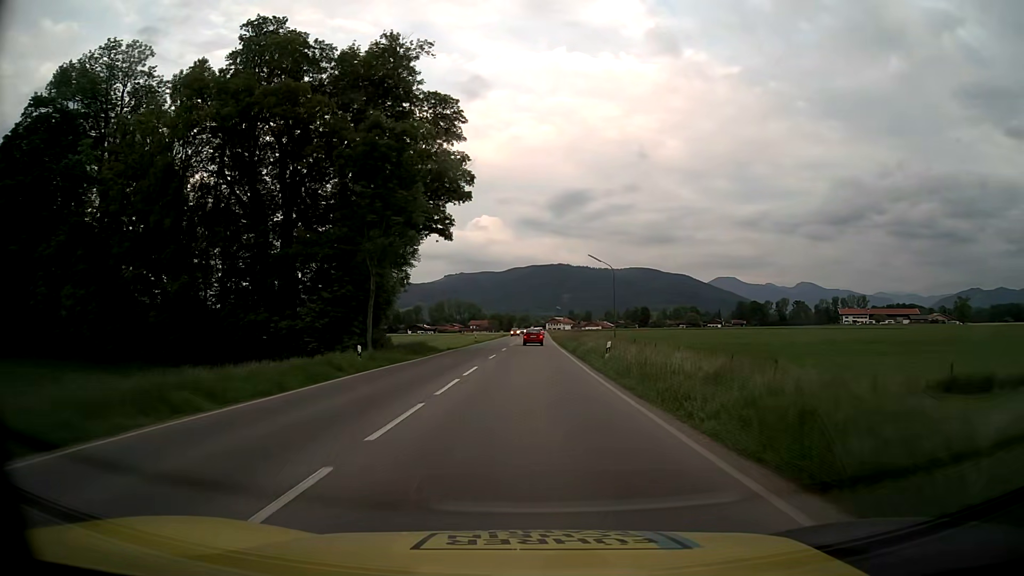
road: primary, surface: asphalt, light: Day
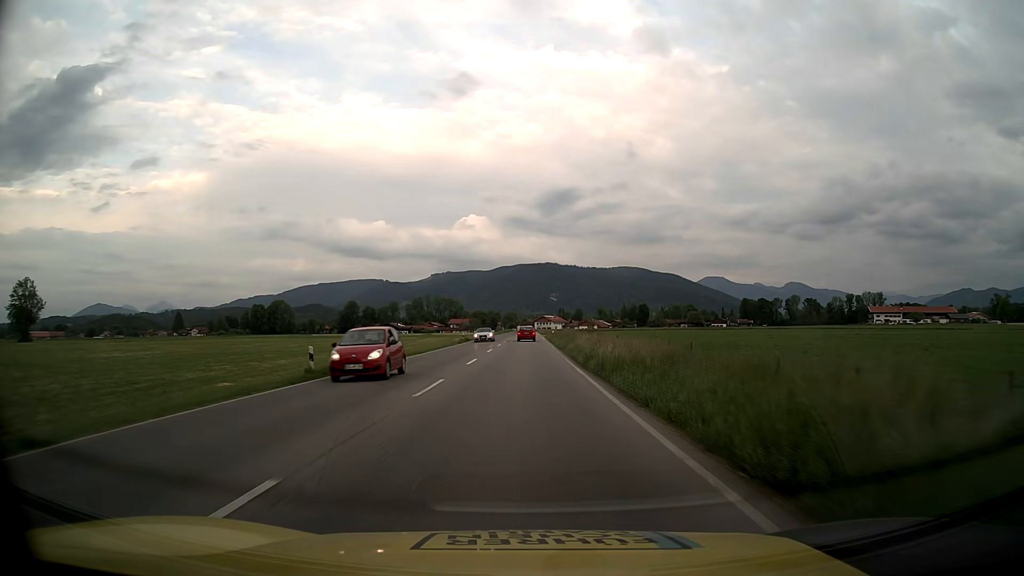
(+0.8, +54.8) m; +1°
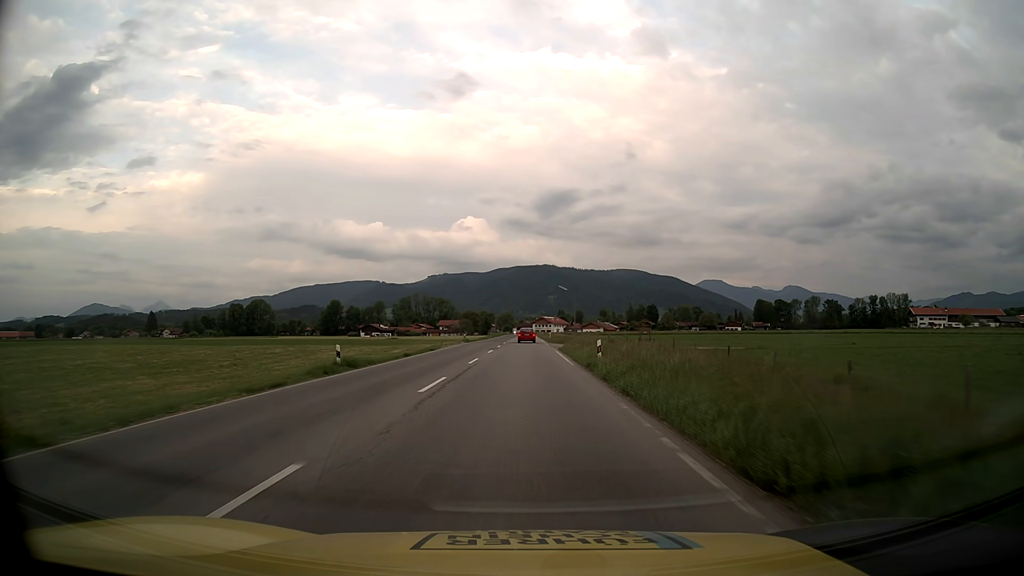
(+0.1, +47.2) m; 0°
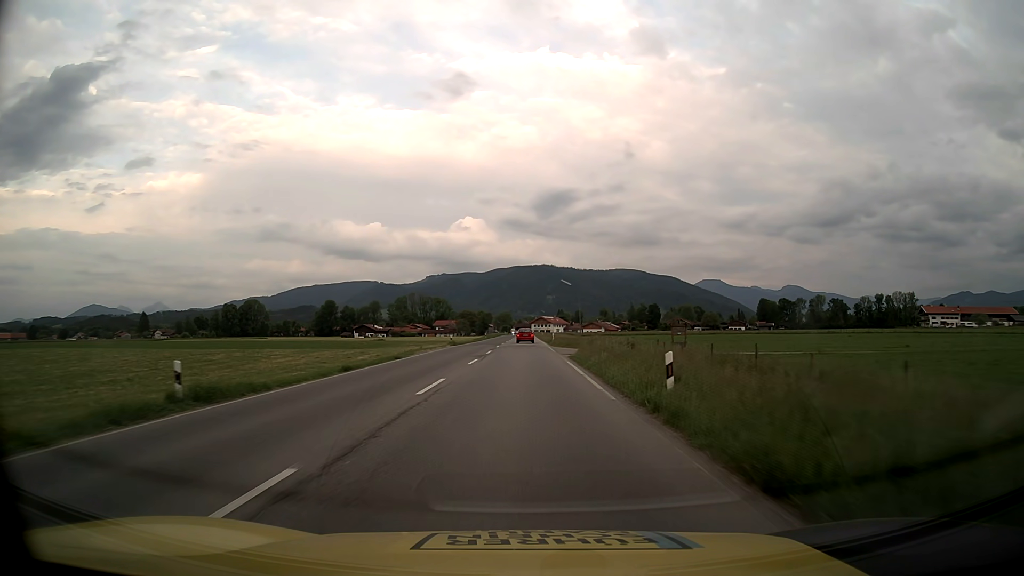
(0.0, +12.0) m; 0°
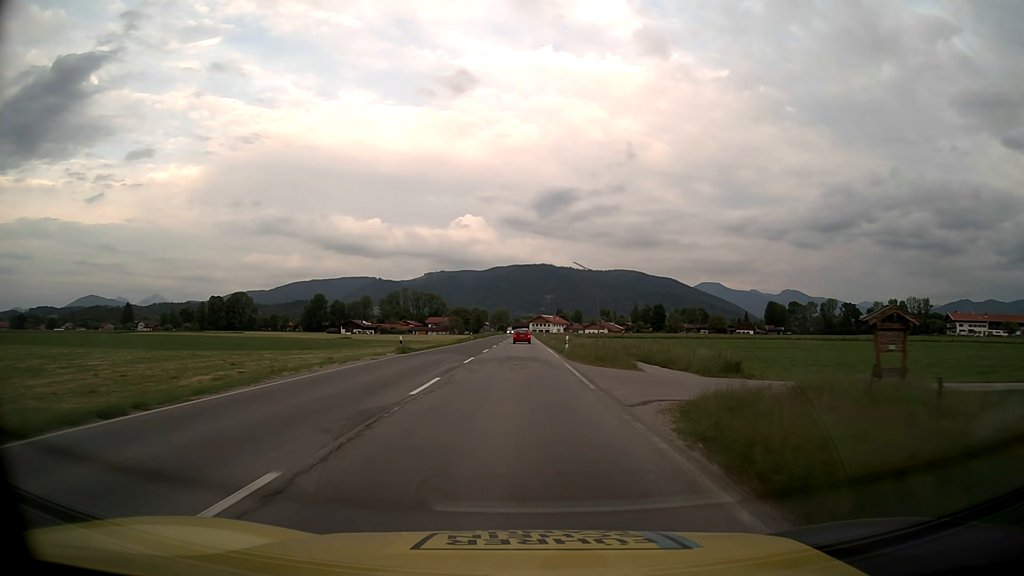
(0.0, +24.5) m; 0°
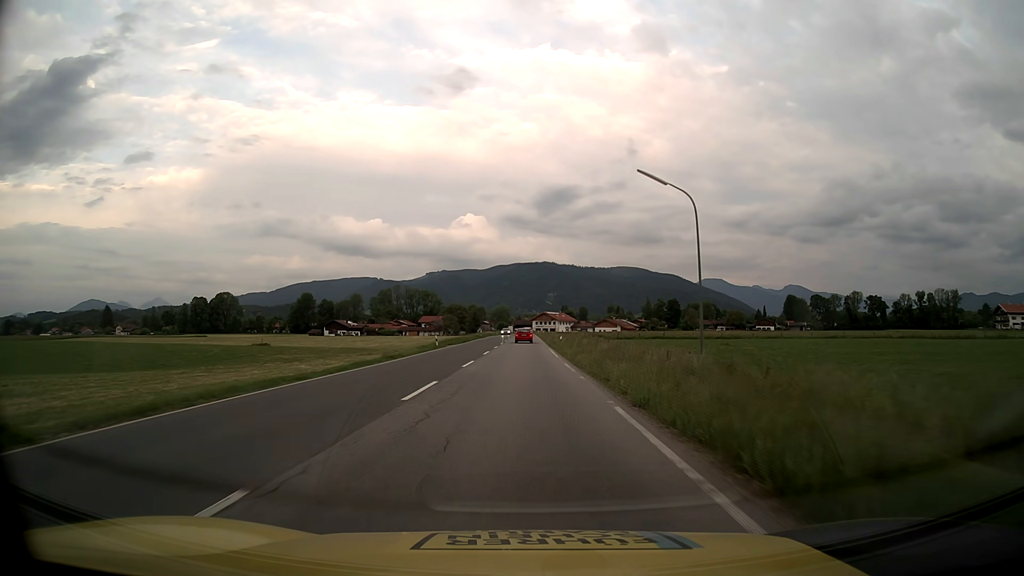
(0.0, +36.5) m; 0°
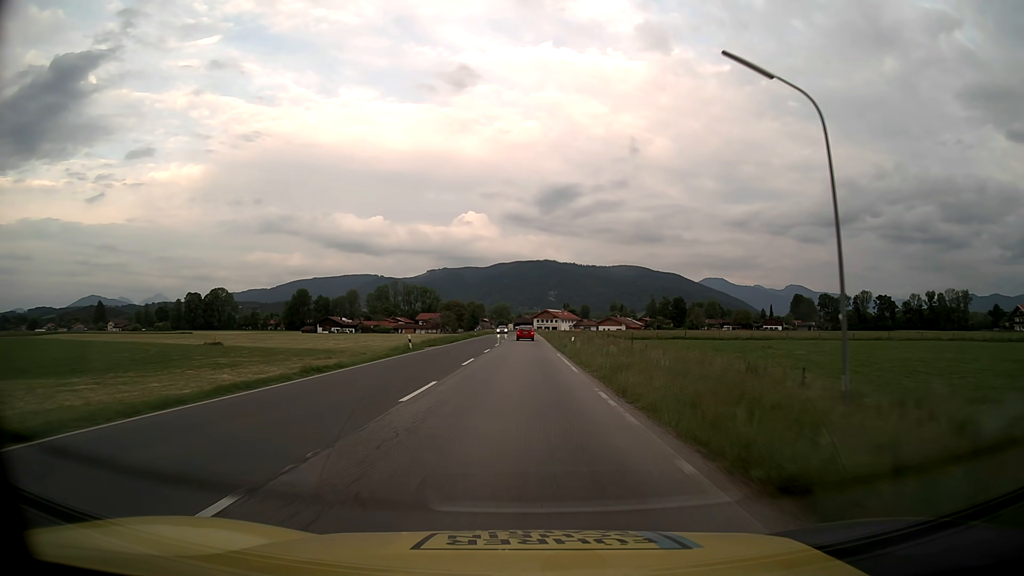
(0.0, +12.3) m; 0°
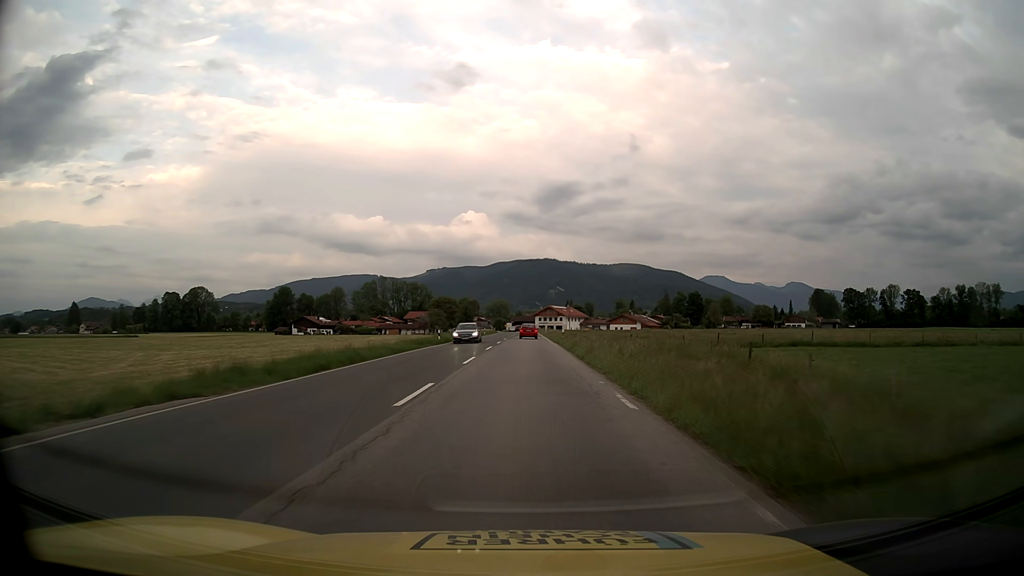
(0.0, +37.2) m; 0°
(0, +10) (0, +20) (0, +30) (0, +40) (0, +50) (0, +60) (0, +70) (0, +80) (0, +90) (0, +100) m
